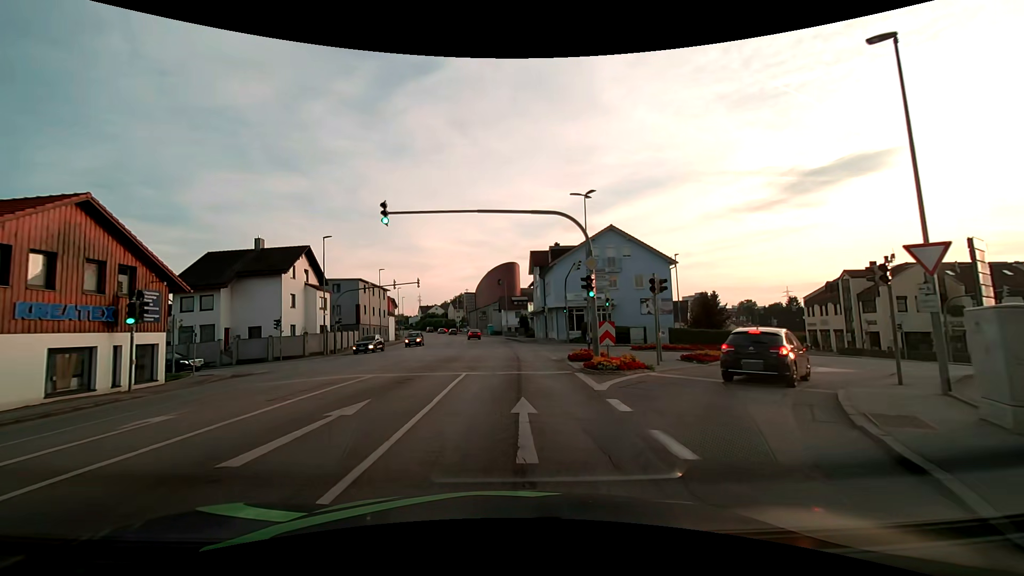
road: tertiary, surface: asphalt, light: Day
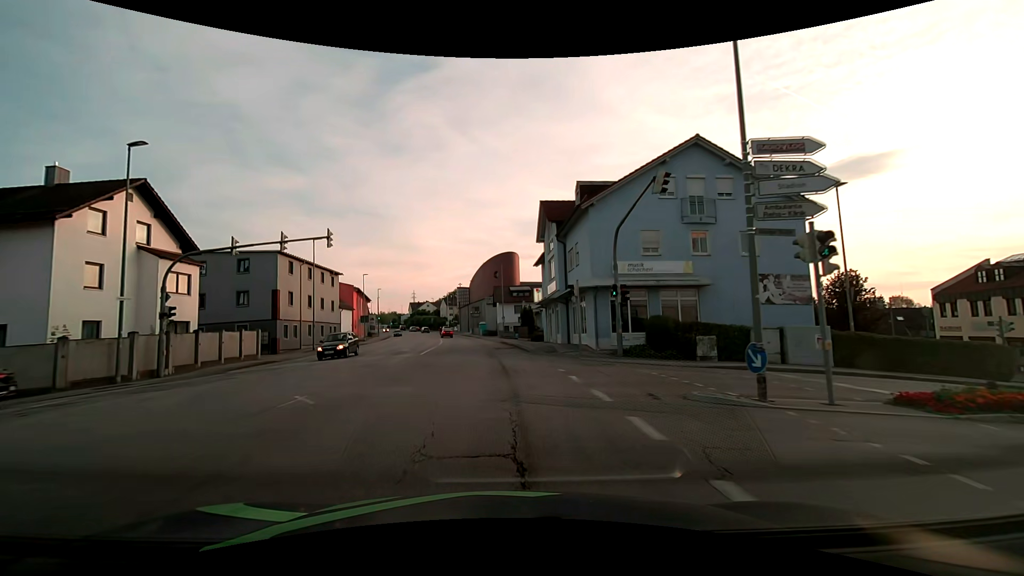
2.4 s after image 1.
(+0.3, +22.5) m; 0°
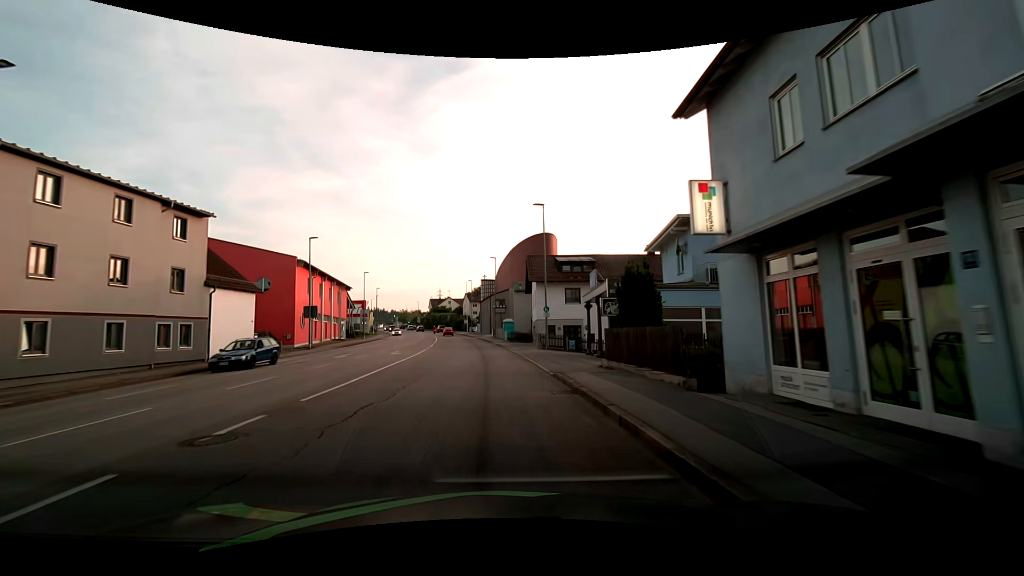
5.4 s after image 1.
(-1.1, +32.5) m; -3°
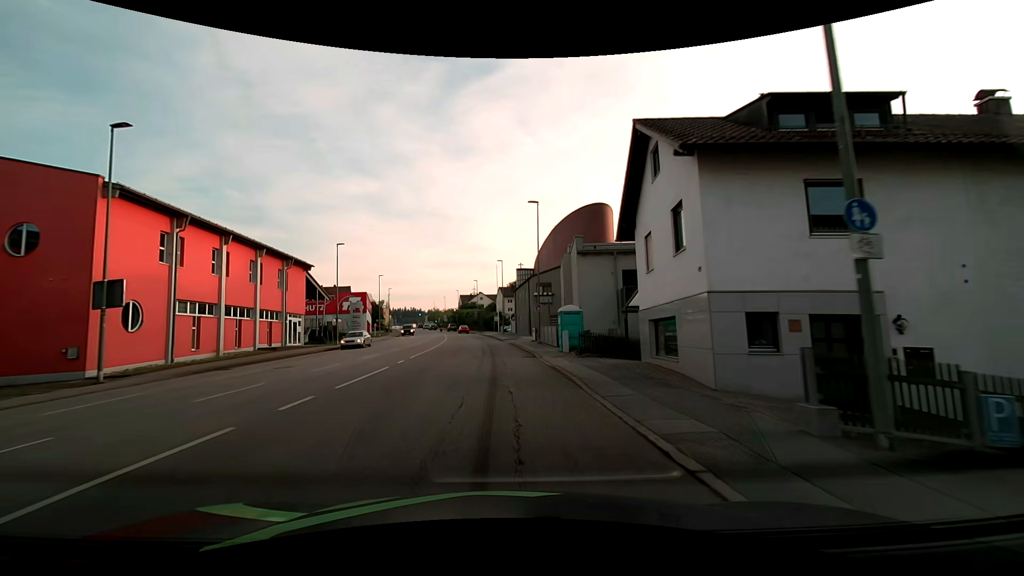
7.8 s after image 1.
(-1.1, +27.8) m; -5°
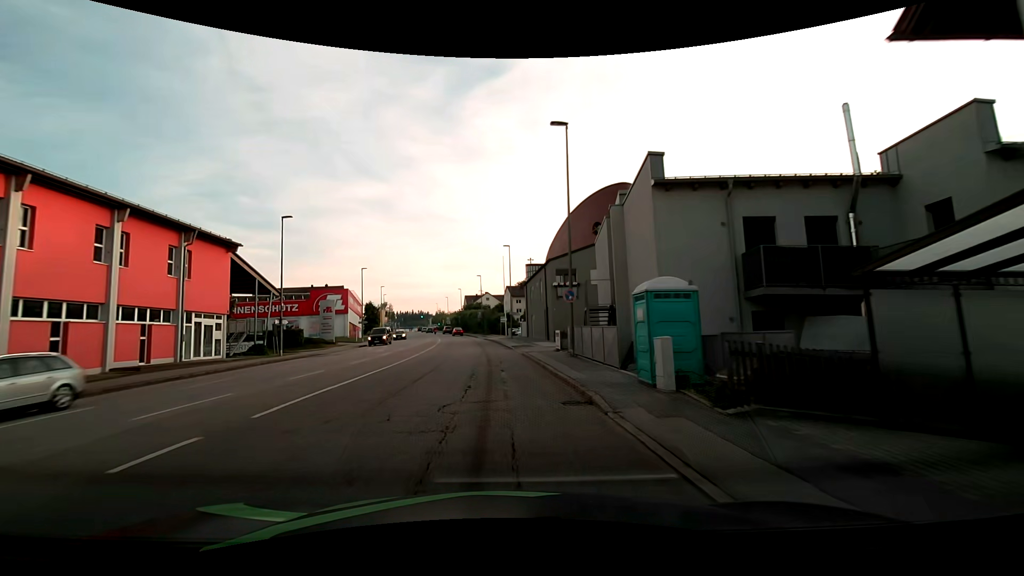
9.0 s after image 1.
(-0.1, +14.3) m; -1°
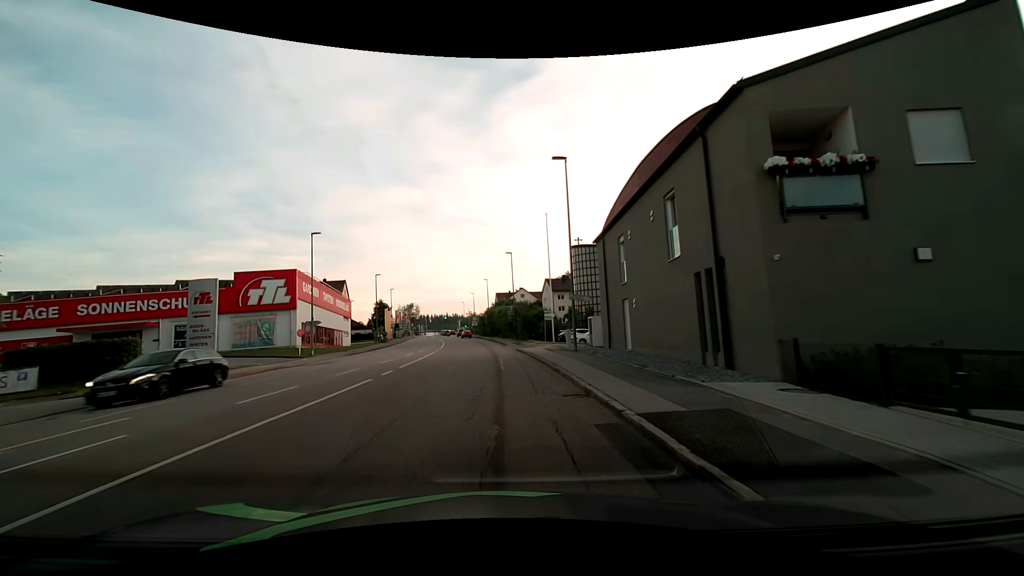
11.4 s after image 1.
(-0.8, +28.9) m; -3°
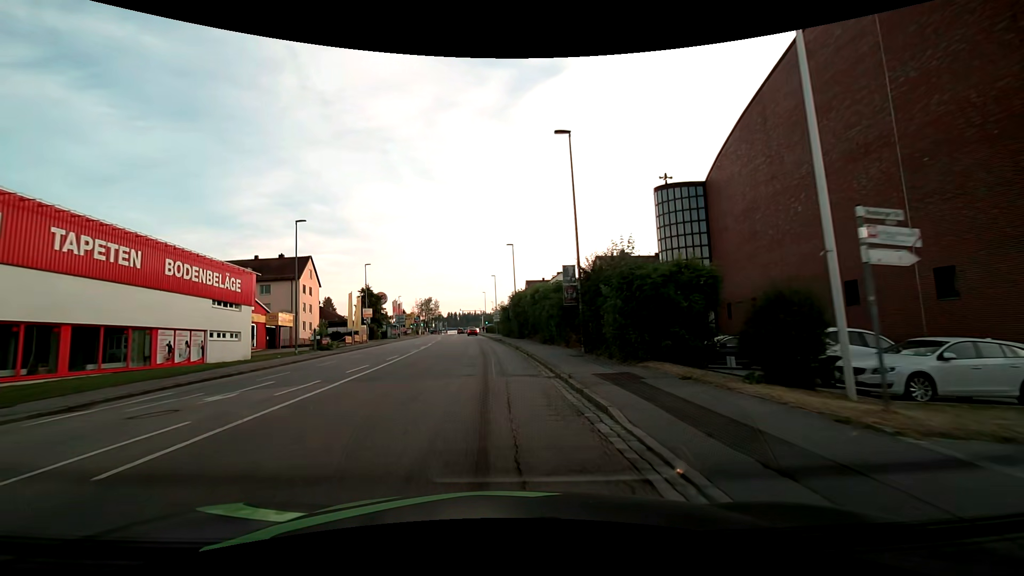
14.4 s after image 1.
(-1.4, +36.2) m; -4°
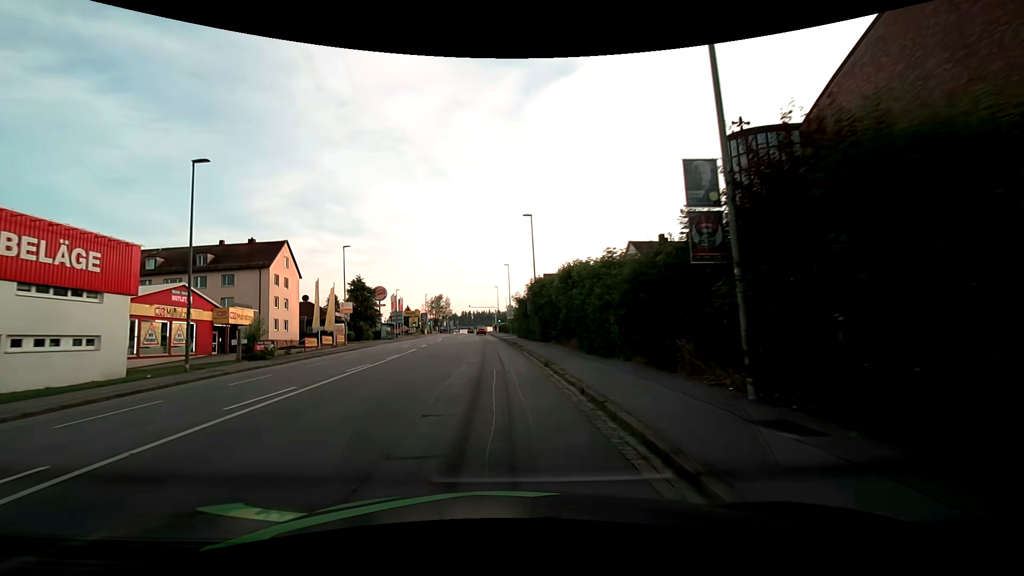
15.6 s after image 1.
(-0.2, +14.2) m; -2°
(0, +10) (0, +20) (-1, +30) (-1, +40) (-2, +50) (-3, +60) (-4, +70) (-4, +80) (-5, +90) (-5, +100) m
